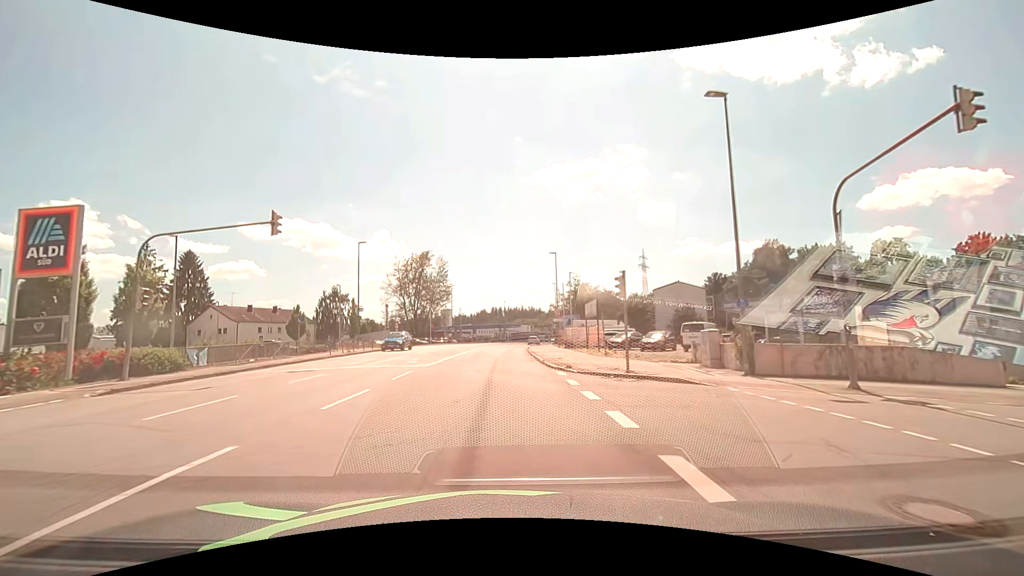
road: tertiary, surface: asphalt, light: Day
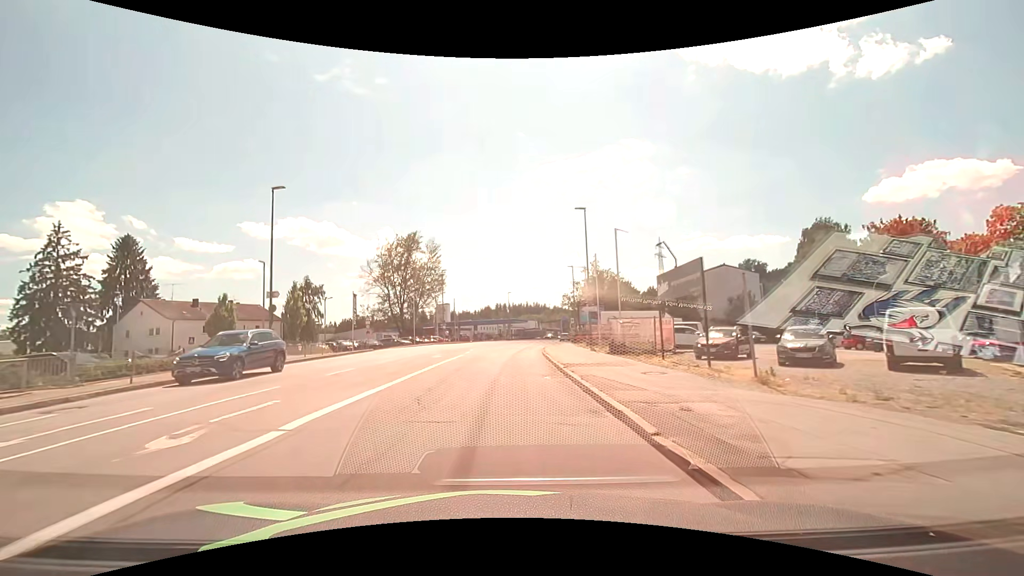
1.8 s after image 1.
(-0.1, +18.4) m; -1°
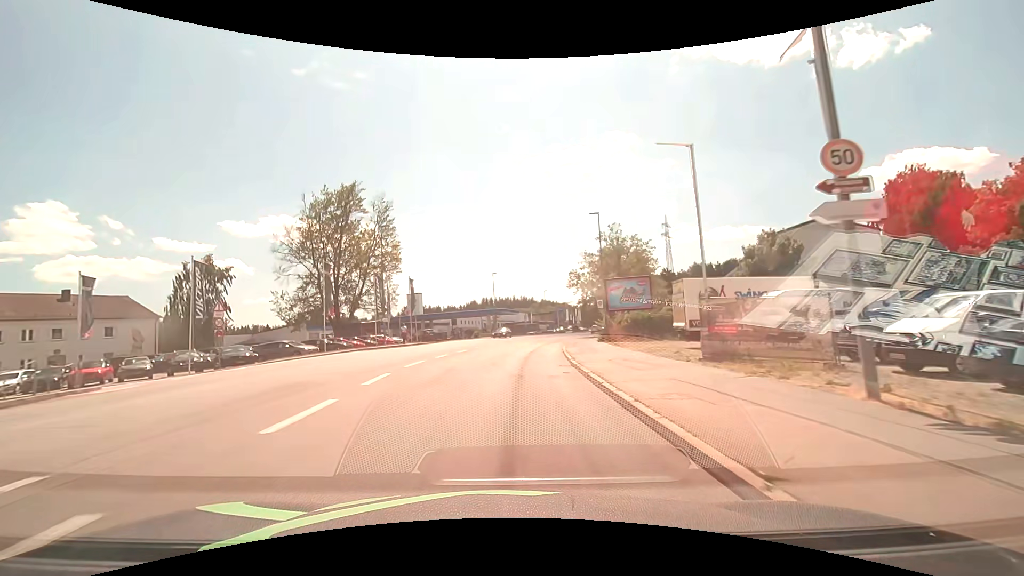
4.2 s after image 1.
(+0.4, +27.7) m; +2°
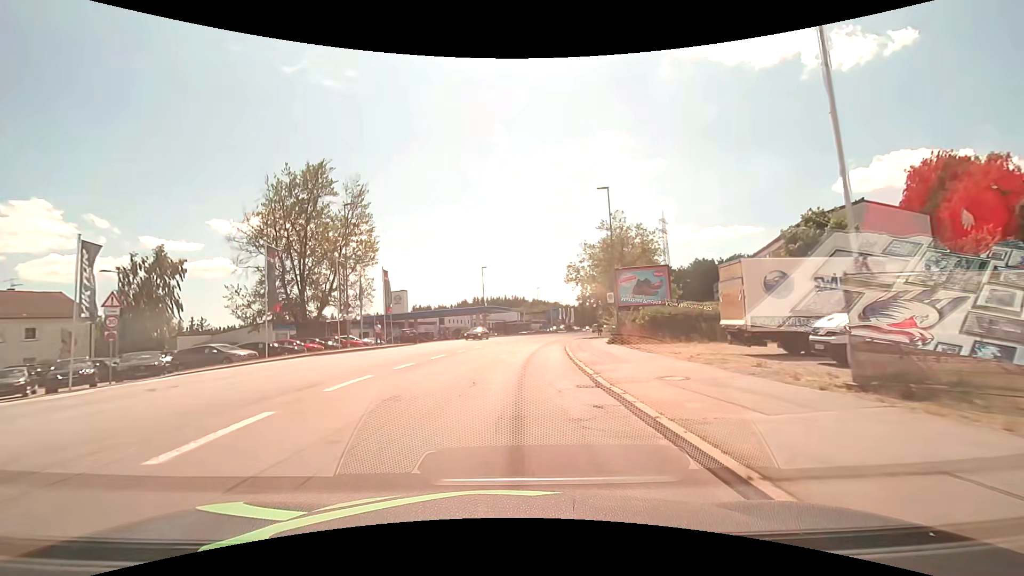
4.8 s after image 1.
(0.0, +7.2) m; +1°
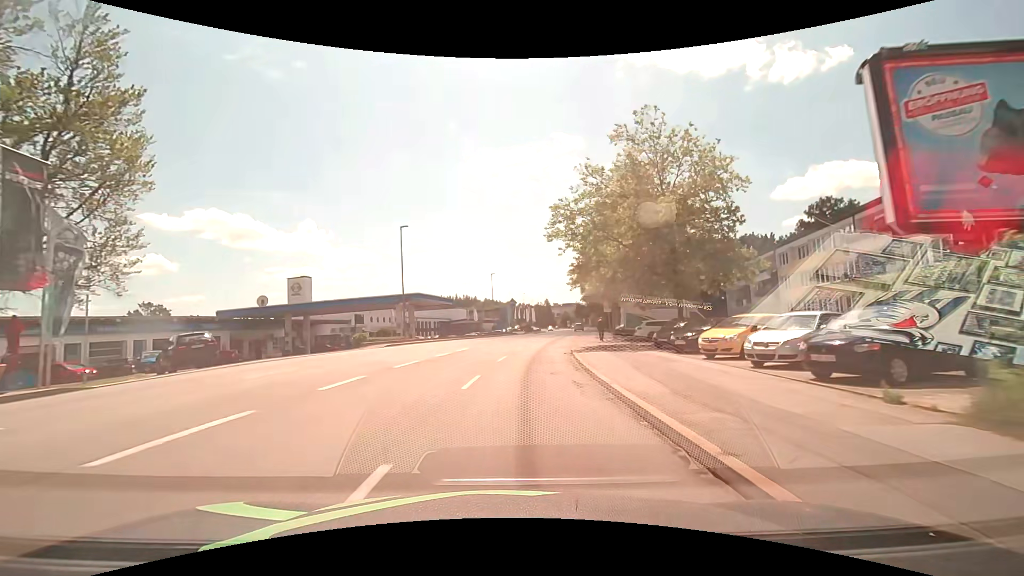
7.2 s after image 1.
(+1.2, +29.5) m; +5°
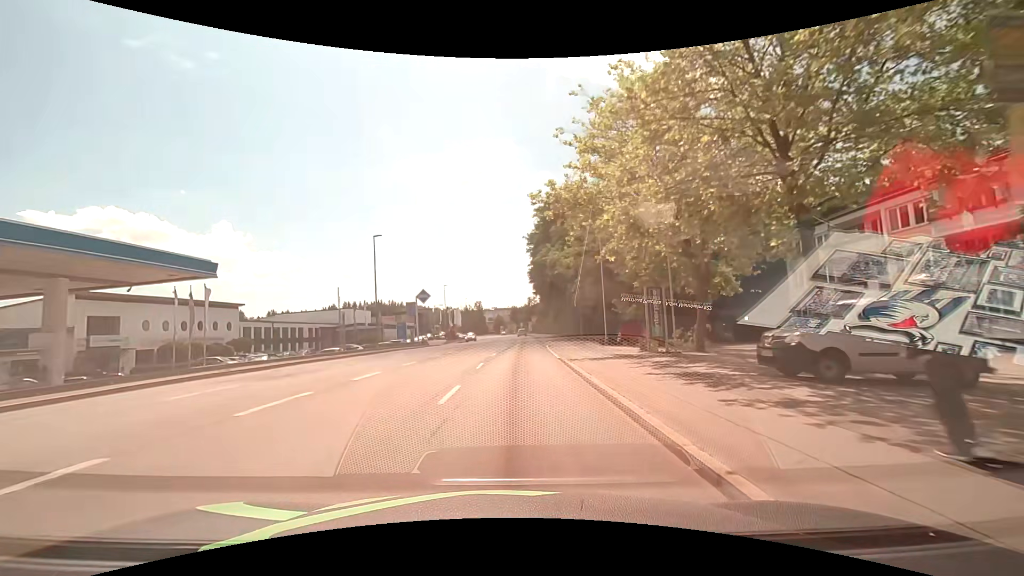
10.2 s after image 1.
(+2.8, +37.5) m; +7°
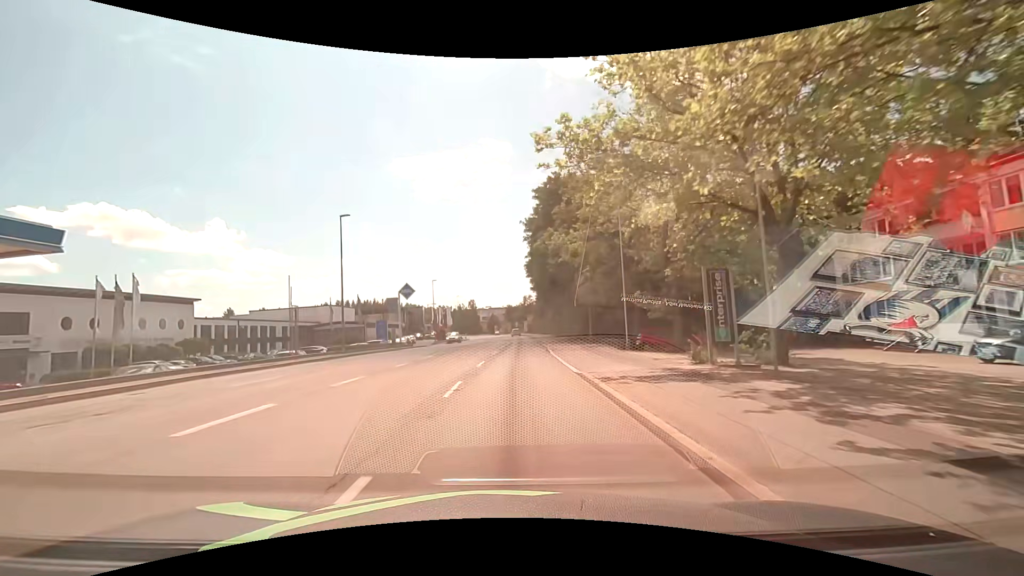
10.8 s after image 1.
(+0.1, +7.6) m; +1°
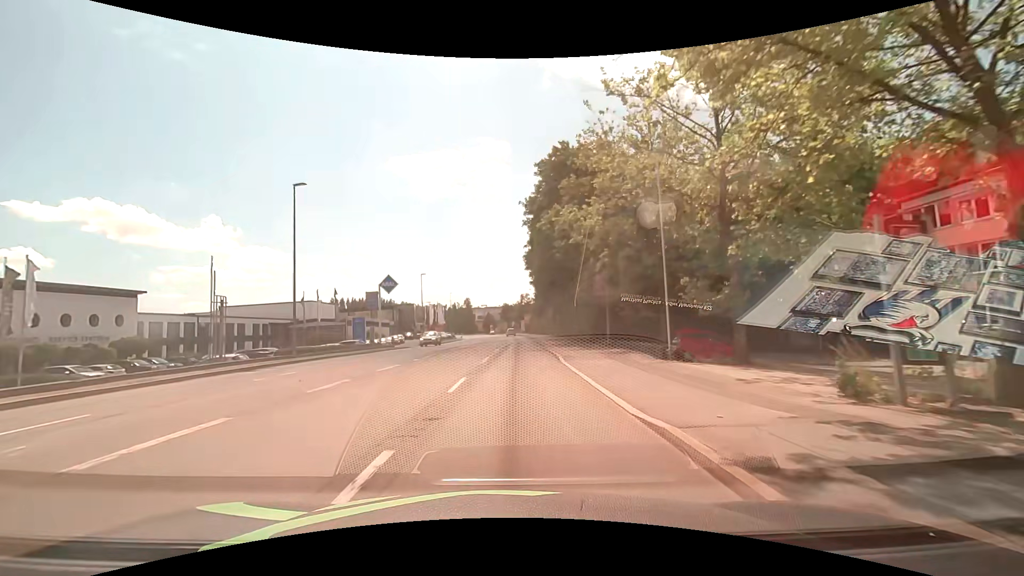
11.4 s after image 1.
(0.0, +7.6) m; +1°
(0, +10) (0, +20) (0, +30) (0, +40) (+1, +50) (+1, +60) (+1, +70) (+1, +80) (+1, +90) (0, +100) m
